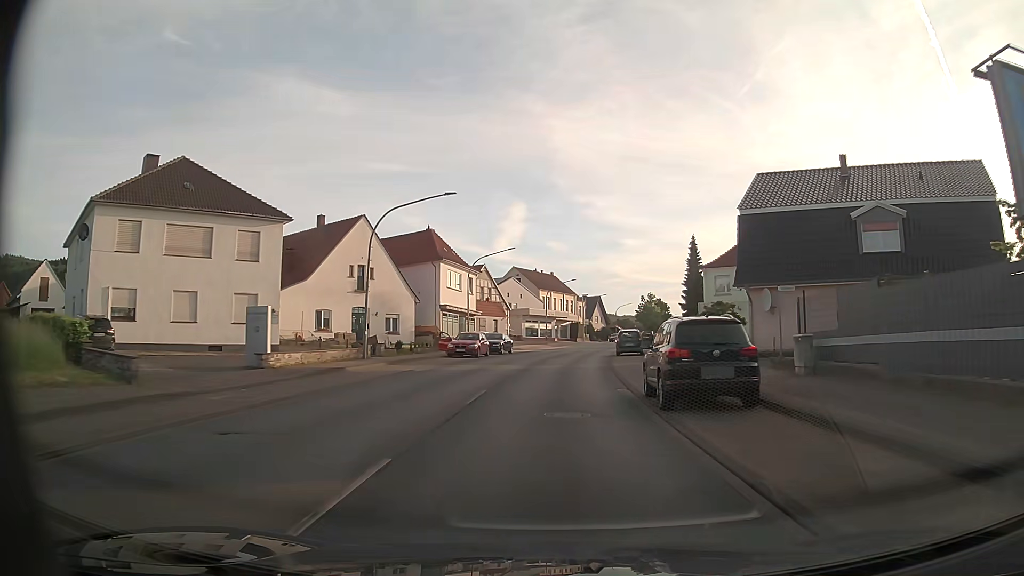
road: primary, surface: asphalt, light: Day
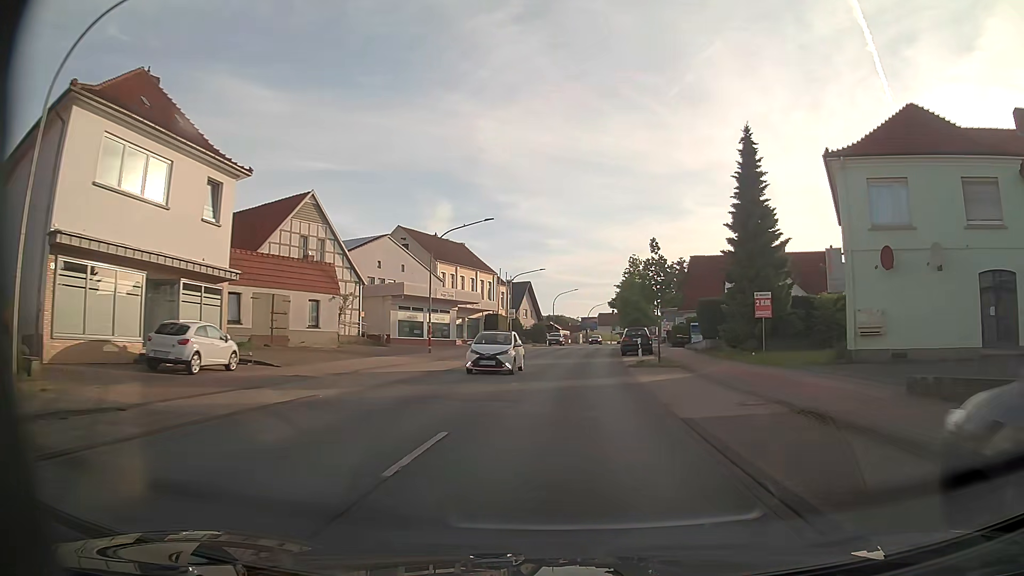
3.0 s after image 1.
(+2.0, +43.1) m; +6°
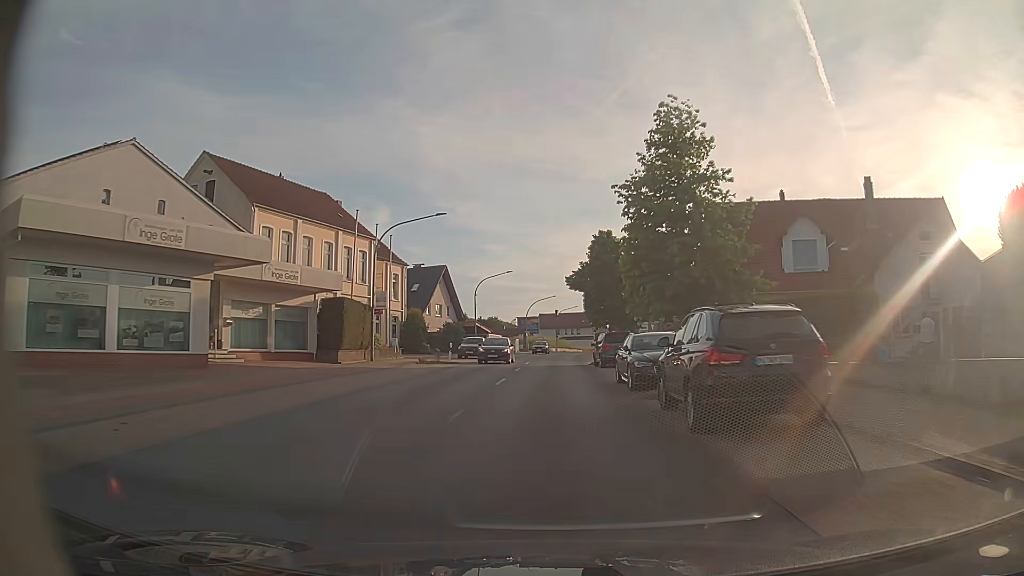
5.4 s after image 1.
(+1.7, +33.1) m; +5°
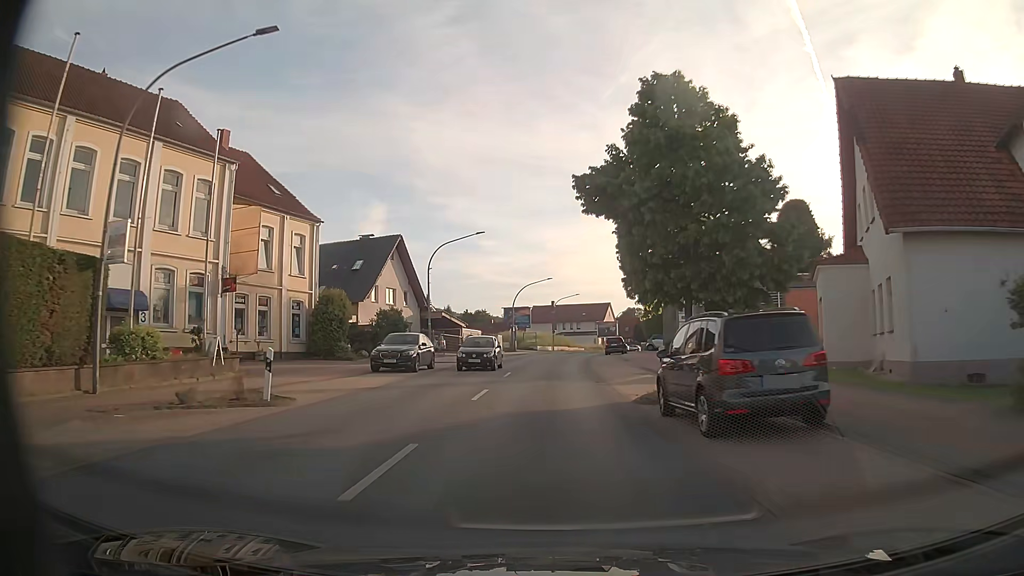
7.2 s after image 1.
(+0.4, +22.7) m; 0°
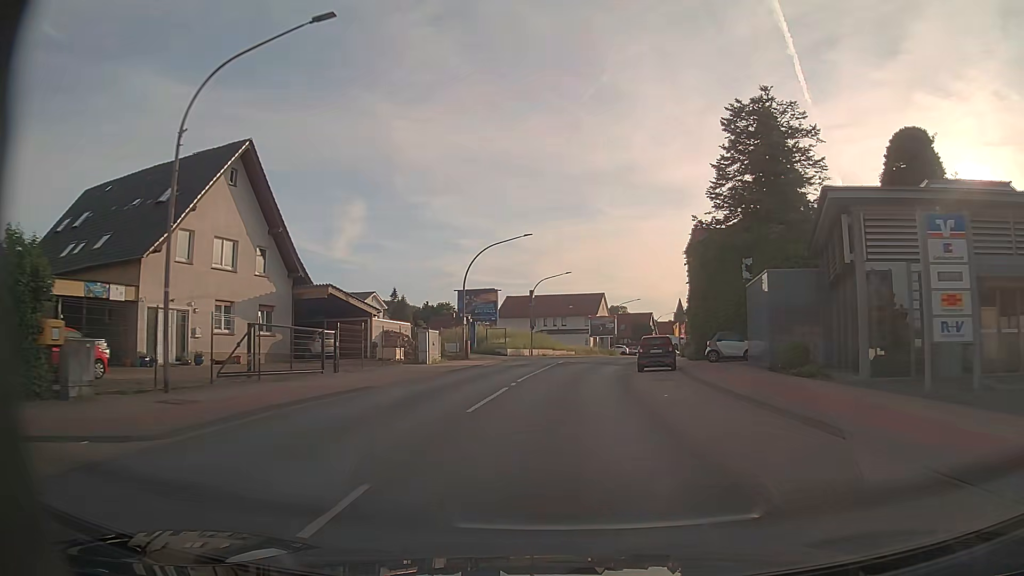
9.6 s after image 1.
(+0.1, +30.1) m; +2°
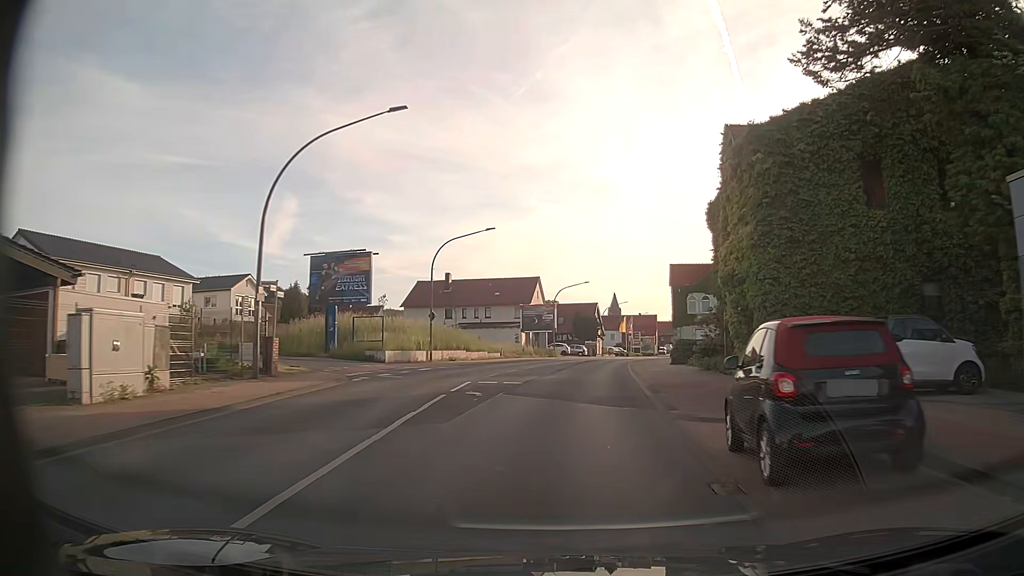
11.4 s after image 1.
(+1.0, +23.2) m; +6°
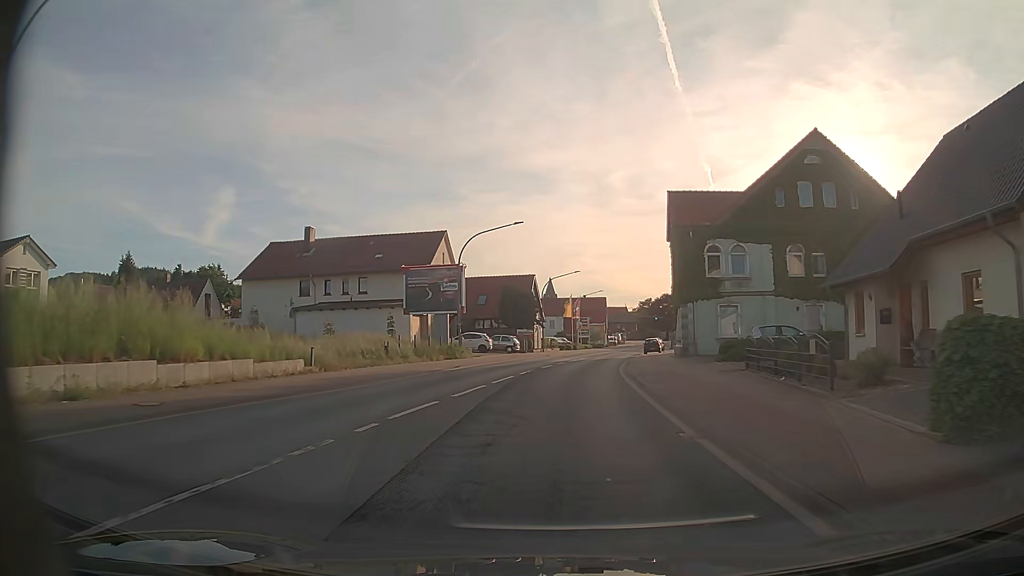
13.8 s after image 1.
(+1.9, +31.1) m; +6°
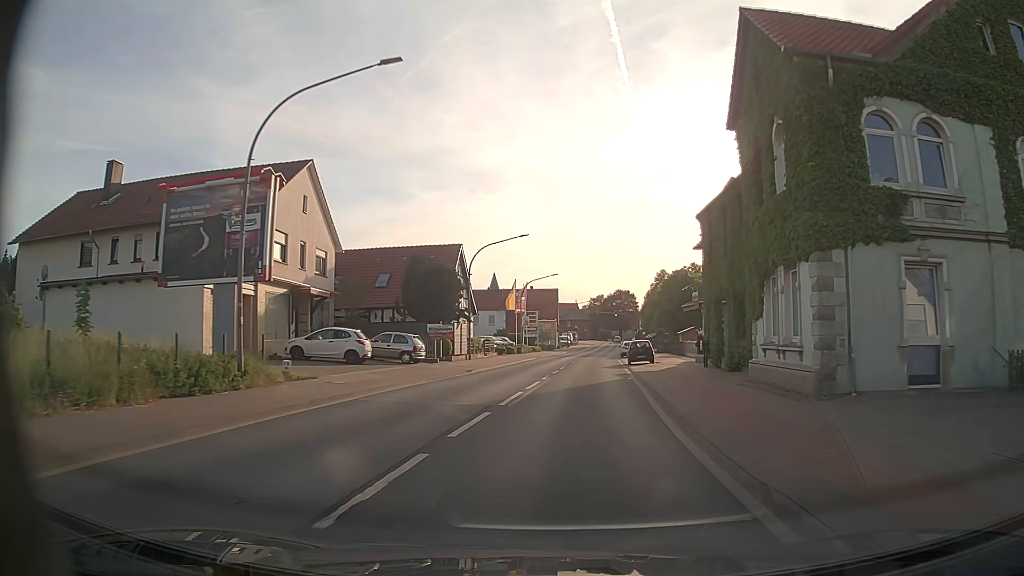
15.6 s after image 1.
(+0.8, +23.4) m; +4°
(0, +10) (+1, +20) (+2, +30) (+3, +40) (+4, +50) (+5, +60) (+6, +70) (+7, +80) (+8, +90) (+10, +99) m
